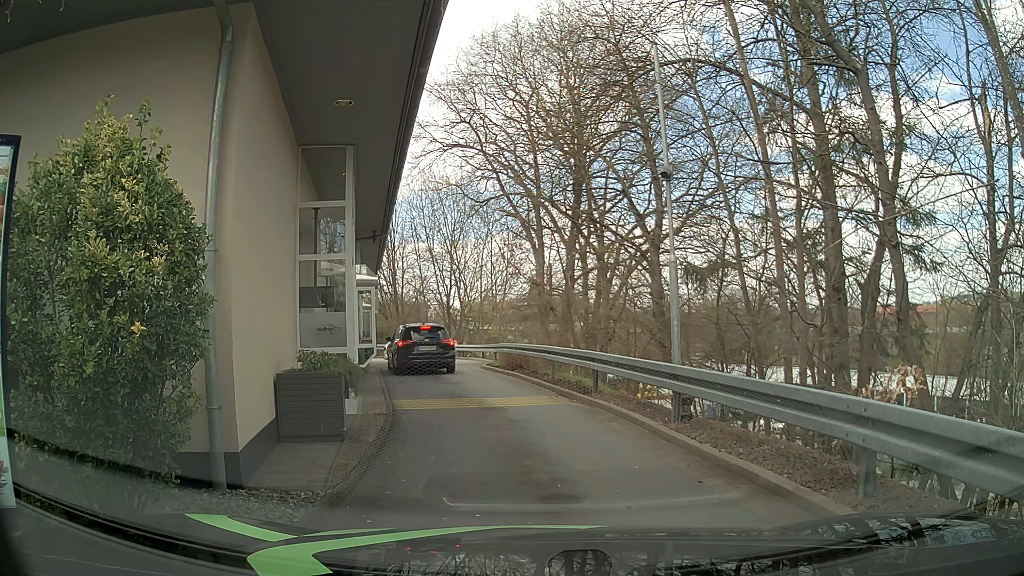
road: tertiary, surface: asphalt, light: Day
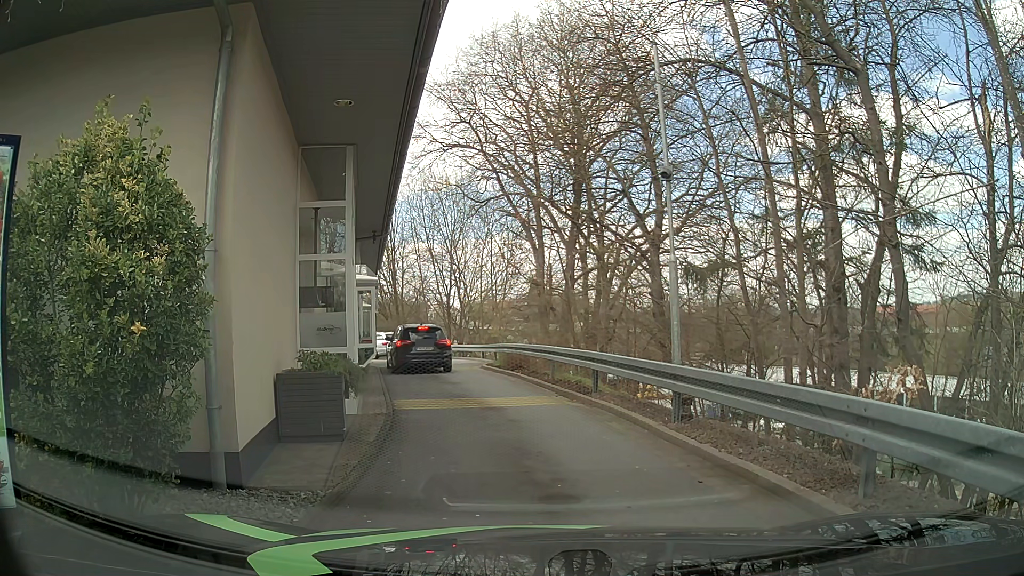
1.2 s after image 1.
(0.0, 0.0) m; 0°
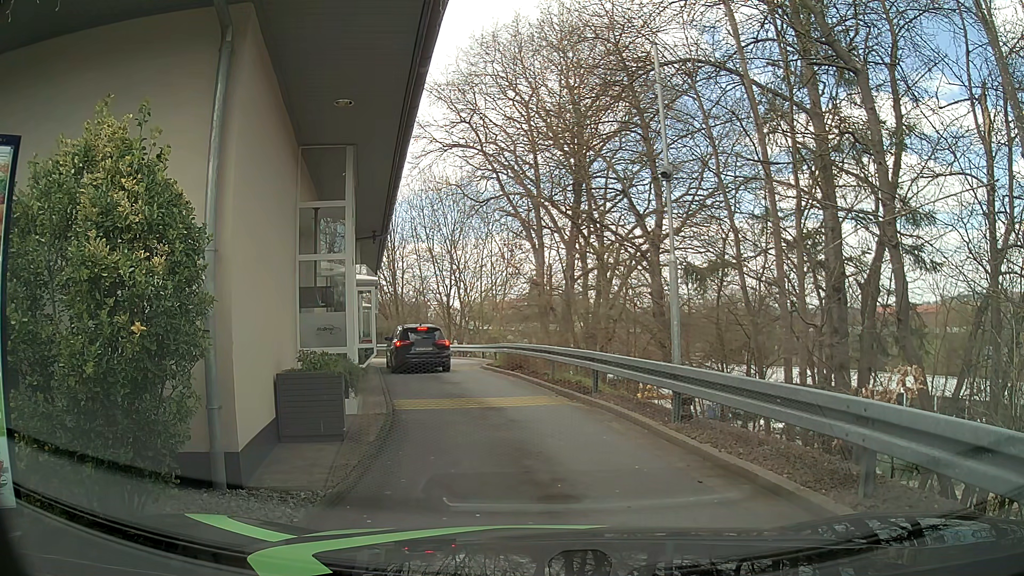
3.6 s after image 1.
(0.0, 0.0) m; 0°
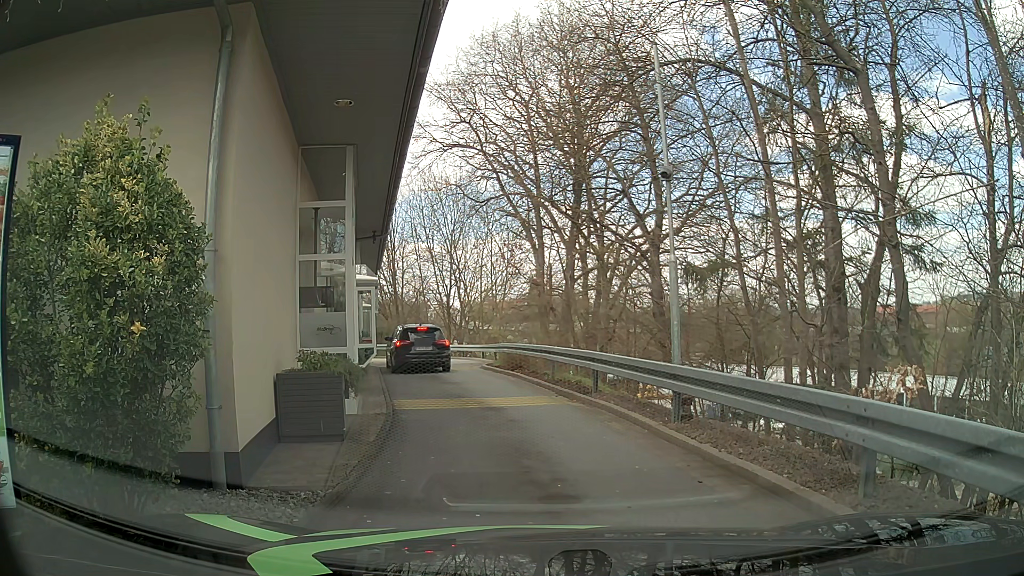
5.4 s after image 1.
(0.0, 0.0) m; 0°
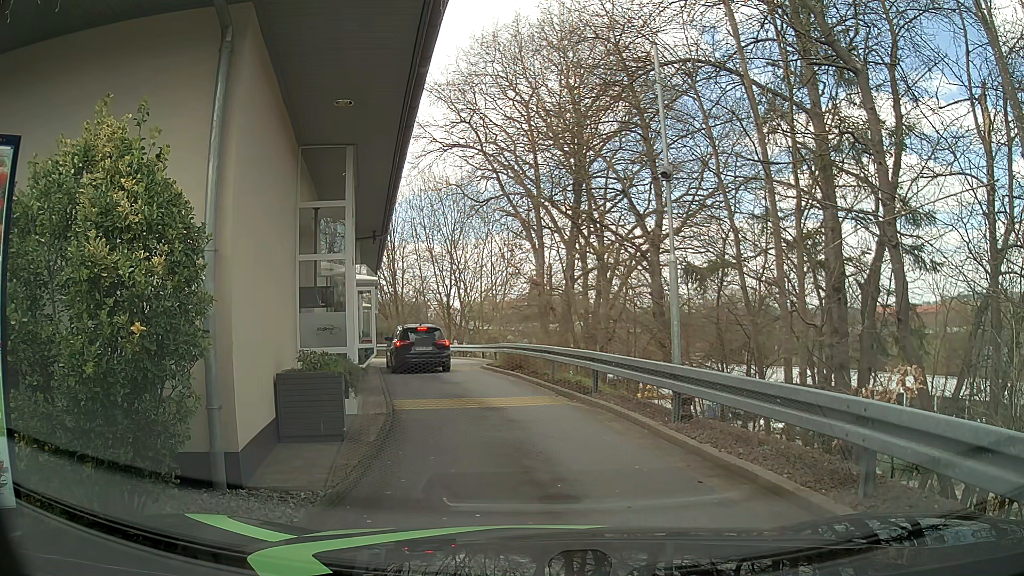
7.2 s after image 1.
(0.0, 0.0) m; 0°
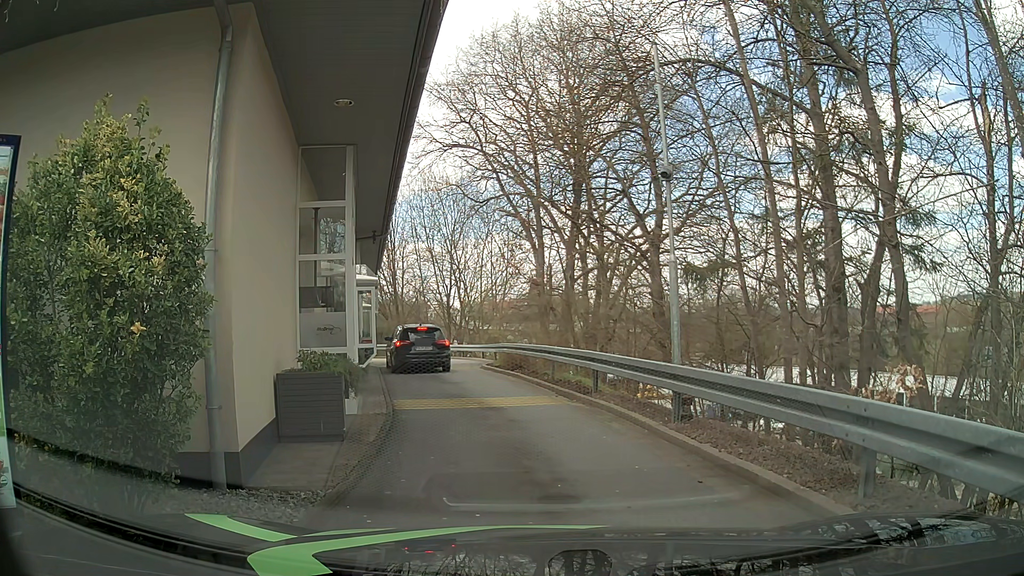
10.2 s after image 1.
(0.0, 0.0) m; 0°
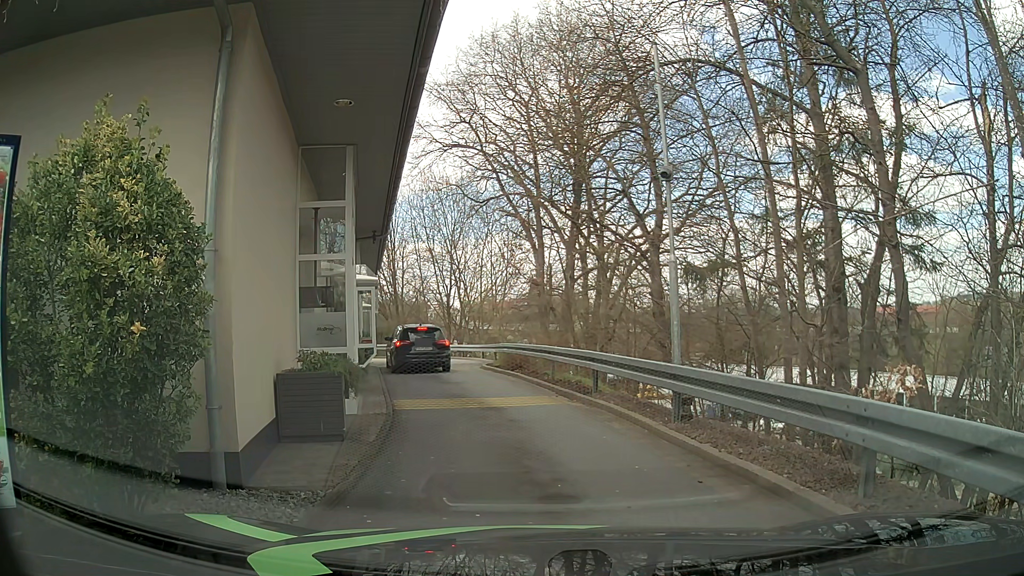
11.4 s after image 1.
(0.0, 0.0) m; 0°
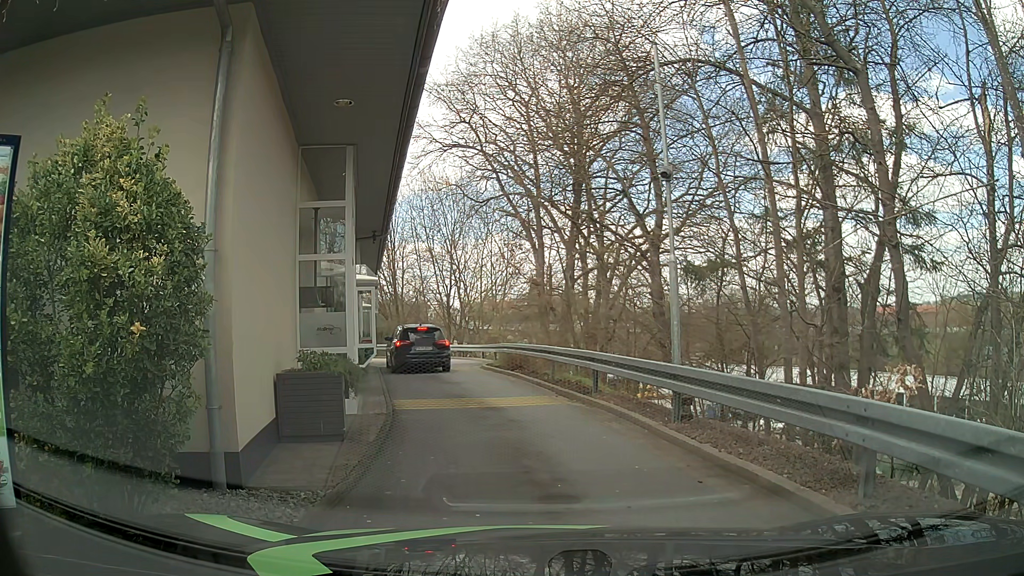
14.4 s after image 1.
(0.0, 0.0) m; 0°
